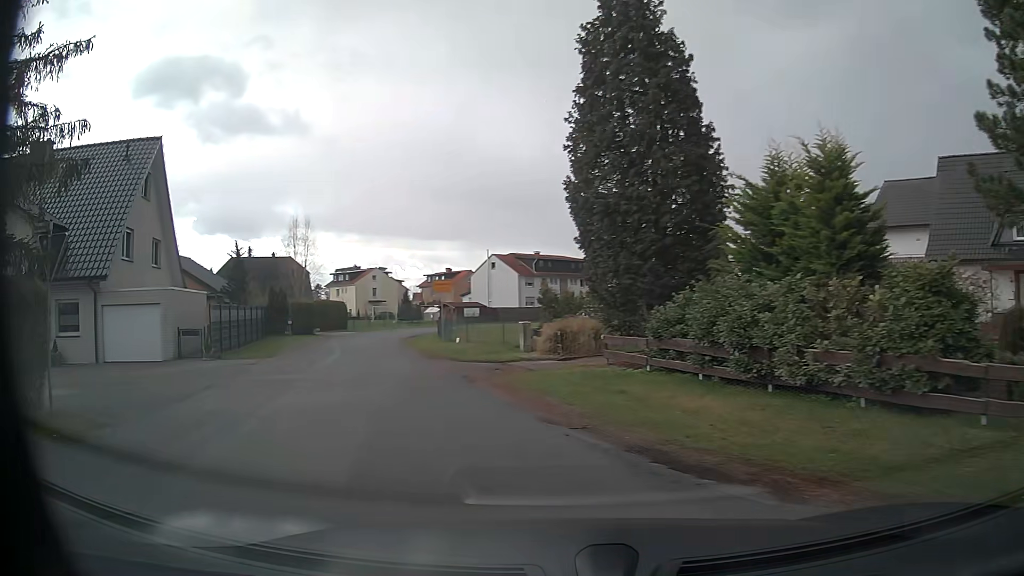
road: unclassified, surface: asphalt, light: Day
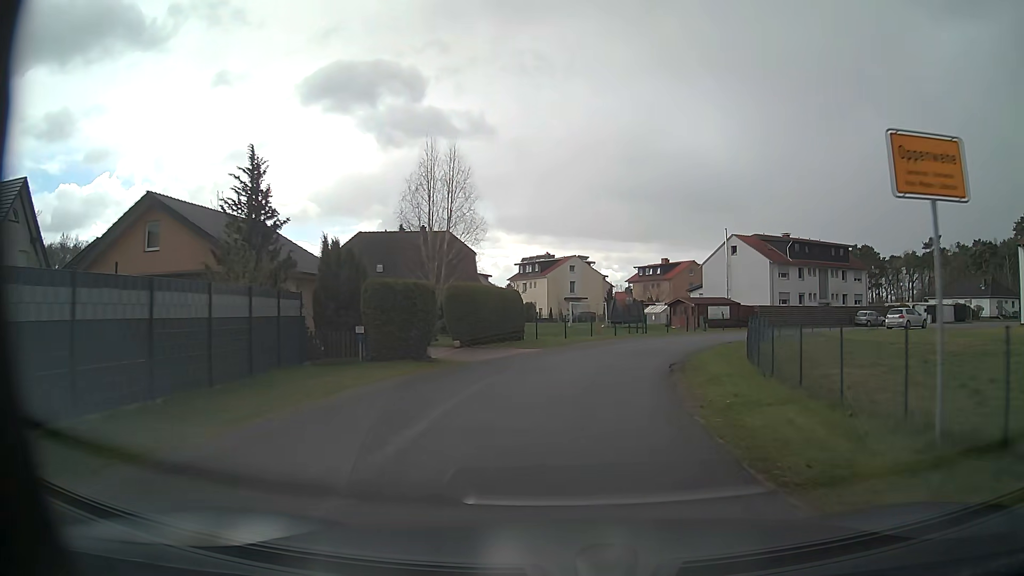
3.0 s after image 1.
(-7.1, +26.5) m; -17°
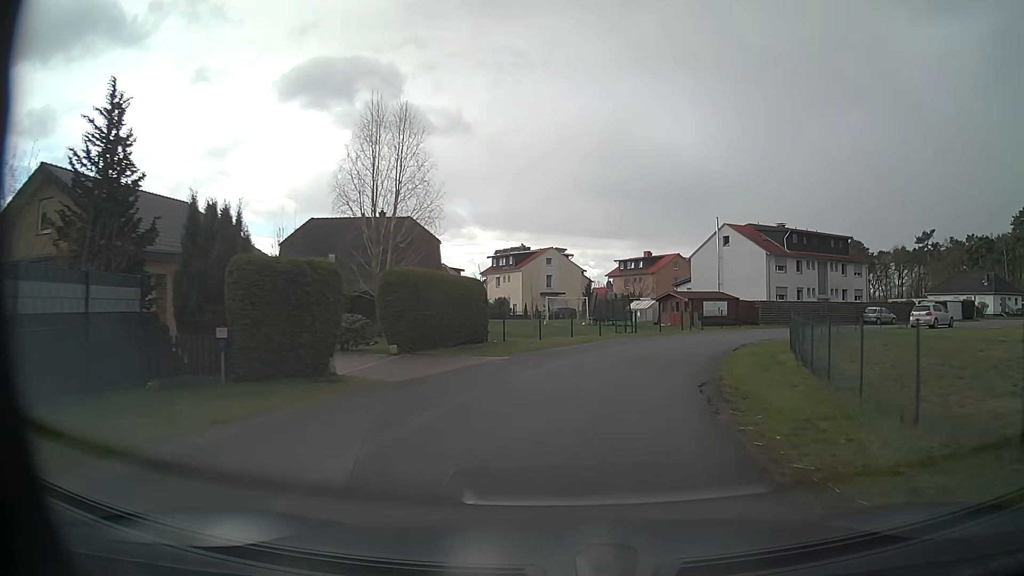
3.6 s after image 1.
(+0.1, +6.6) m; +2°
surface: paved
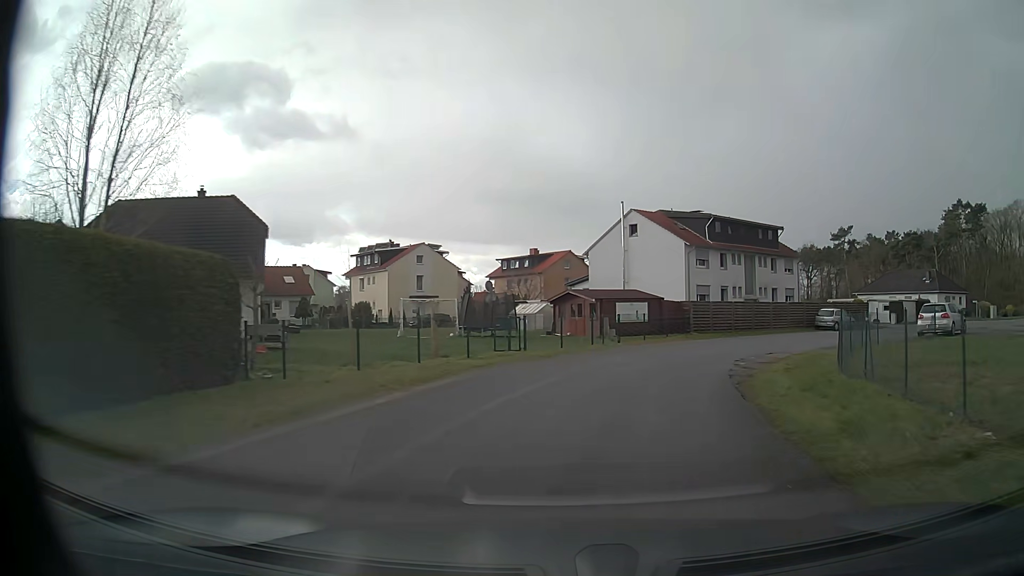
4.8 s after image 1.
(+0.9, +12.8) m; +10°
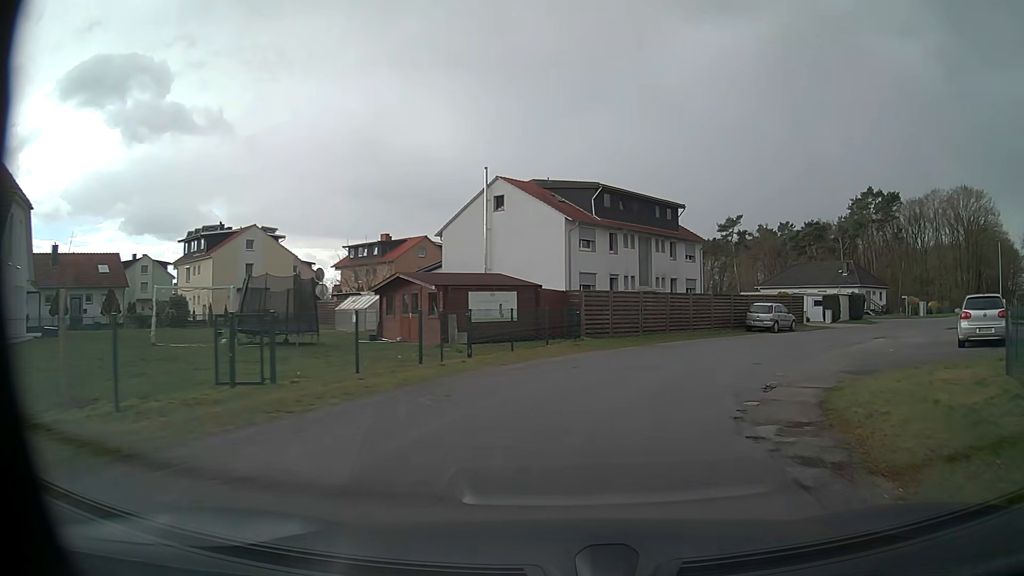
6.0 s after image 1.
(+1.1, +12.1) m; +11°
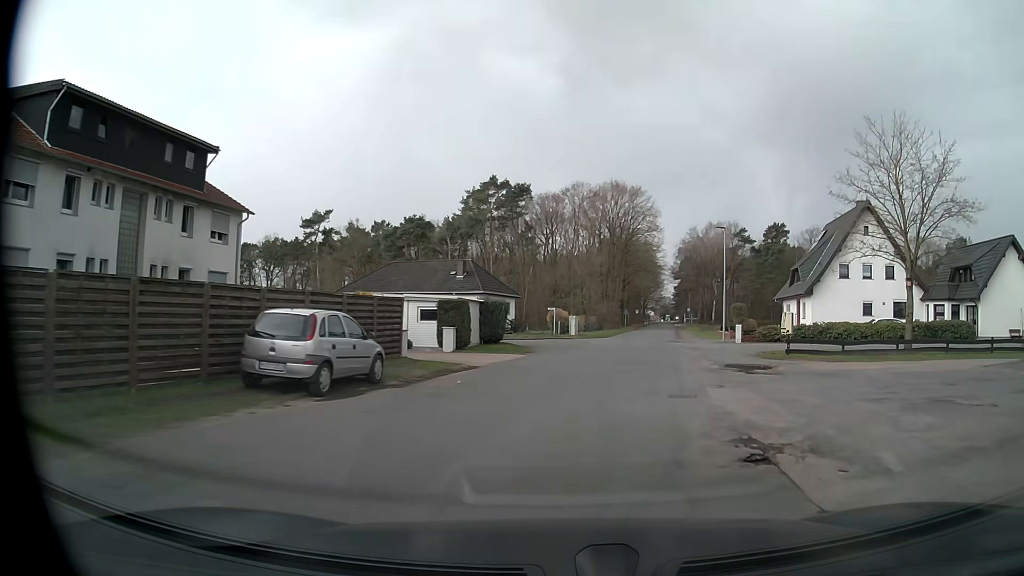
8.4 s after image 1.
(+6.9, +21.1) m; +35°
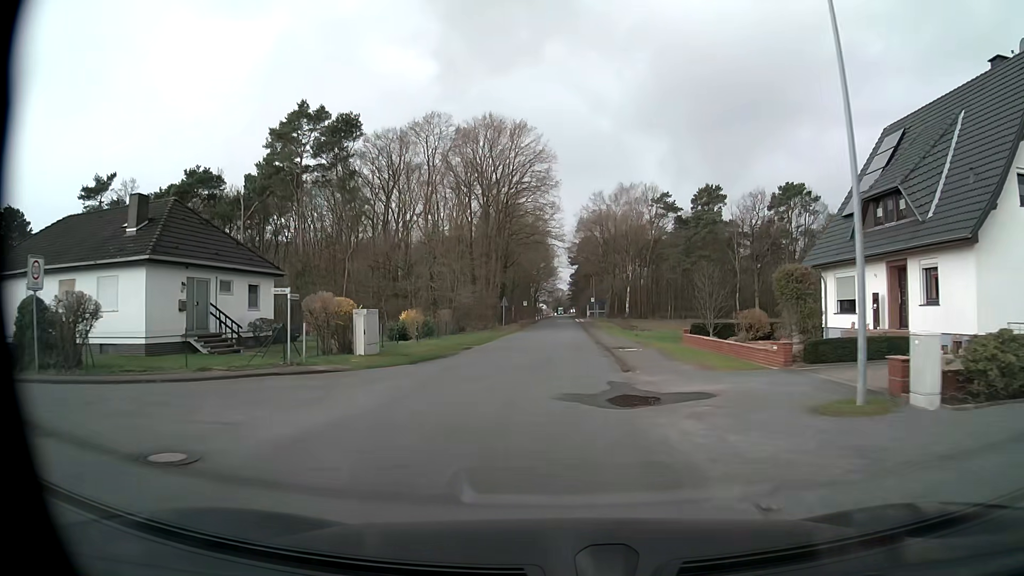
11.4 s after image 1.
(+4.0, +32.5) m; +9°
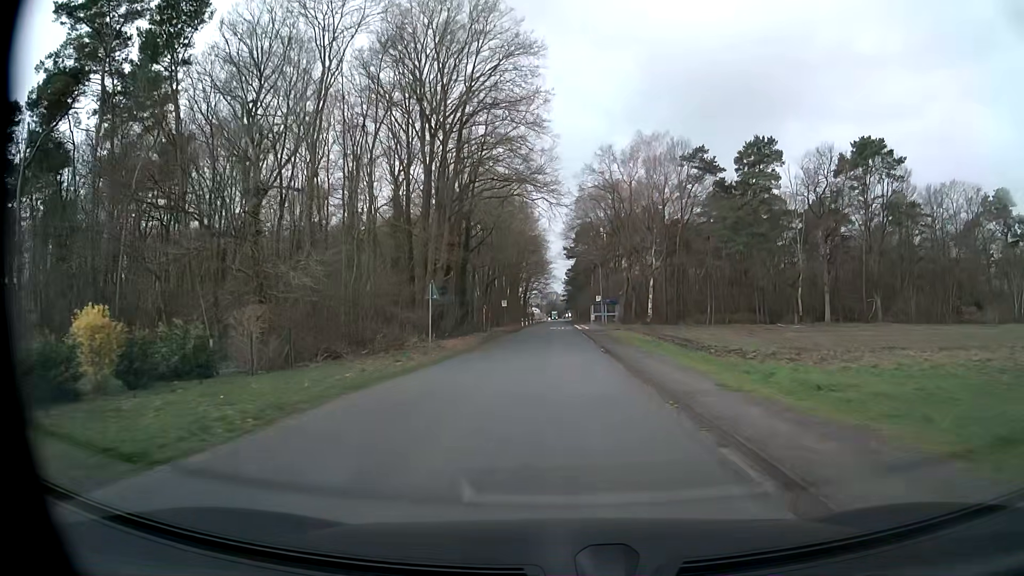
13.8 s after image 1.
(+0.1, +30.0) m; 0°
(0, +10) (0, +20) (0, +30) (0, +40) (0, +50) (0, +60) (0, +70) (0, +80) (0, +90) (0, +100) m
